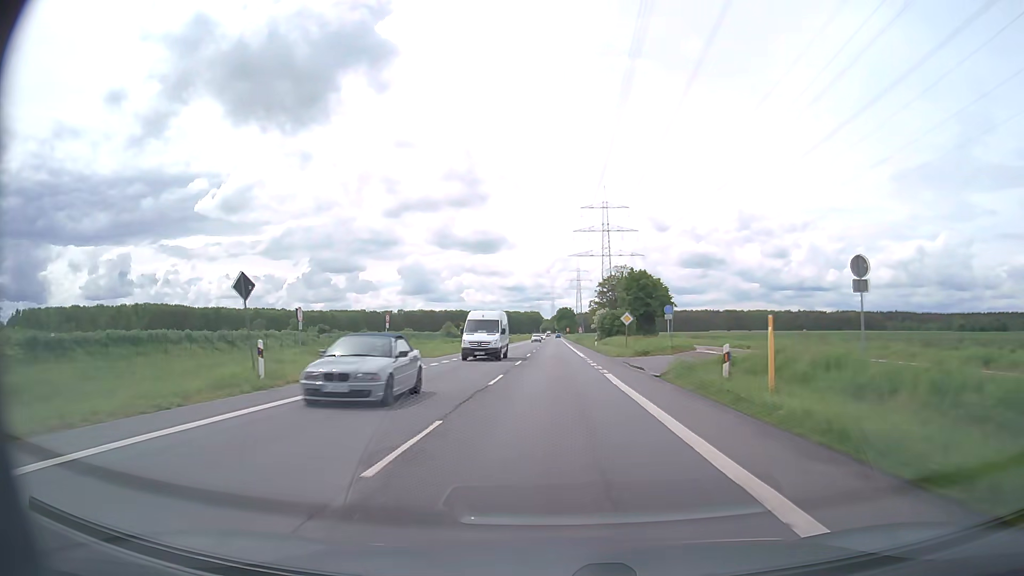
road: secondary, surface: asphalt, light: Day
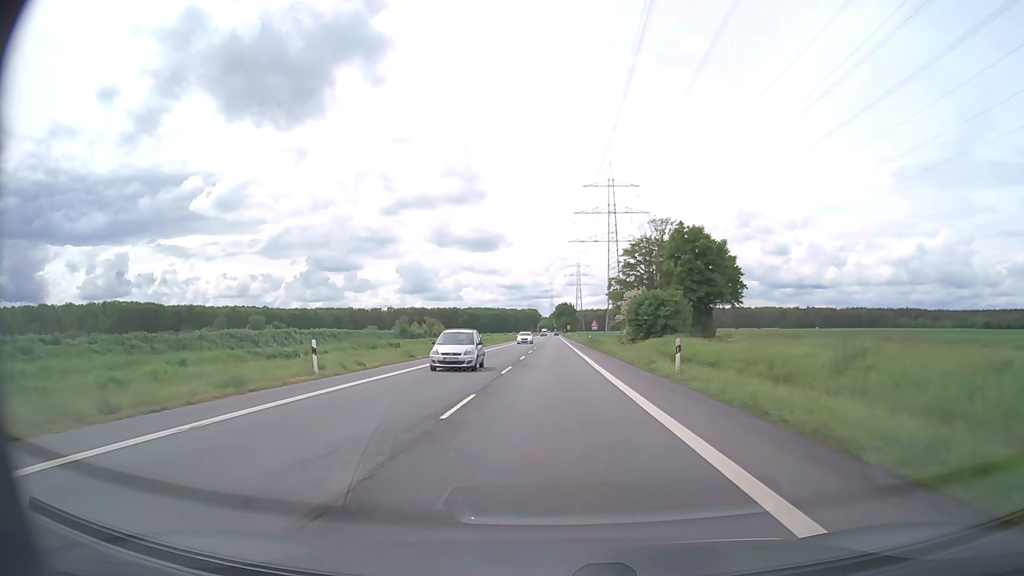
(+0.1, +43.7) m; 0°
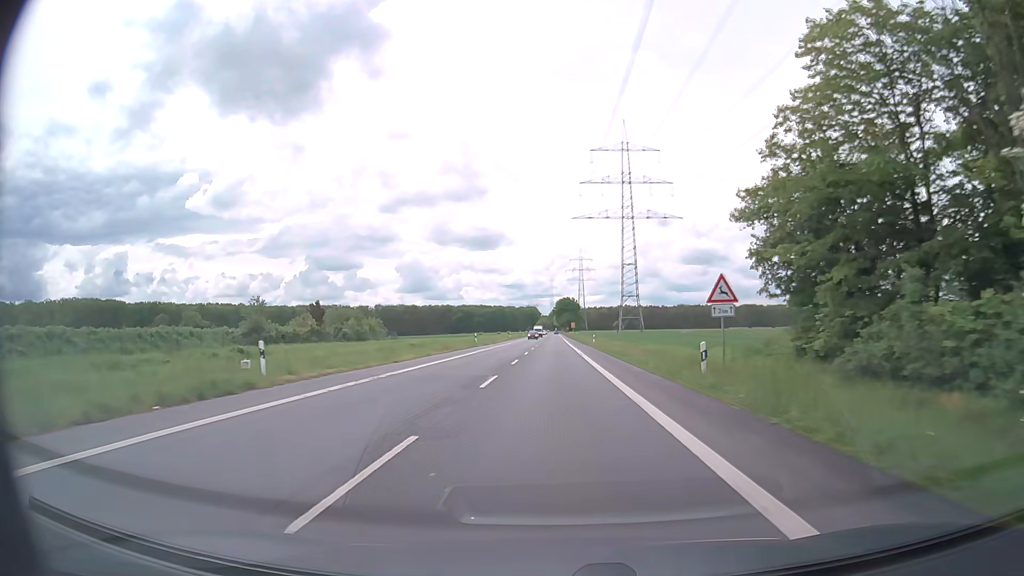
(+0.1, +54.6) m; 0°
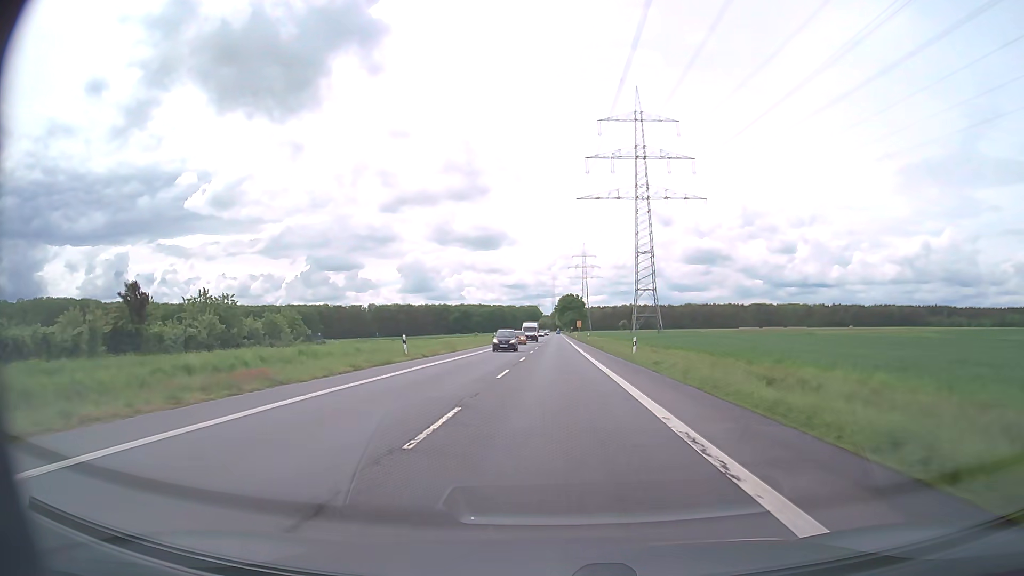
(0.0, +32.7) m; 0°
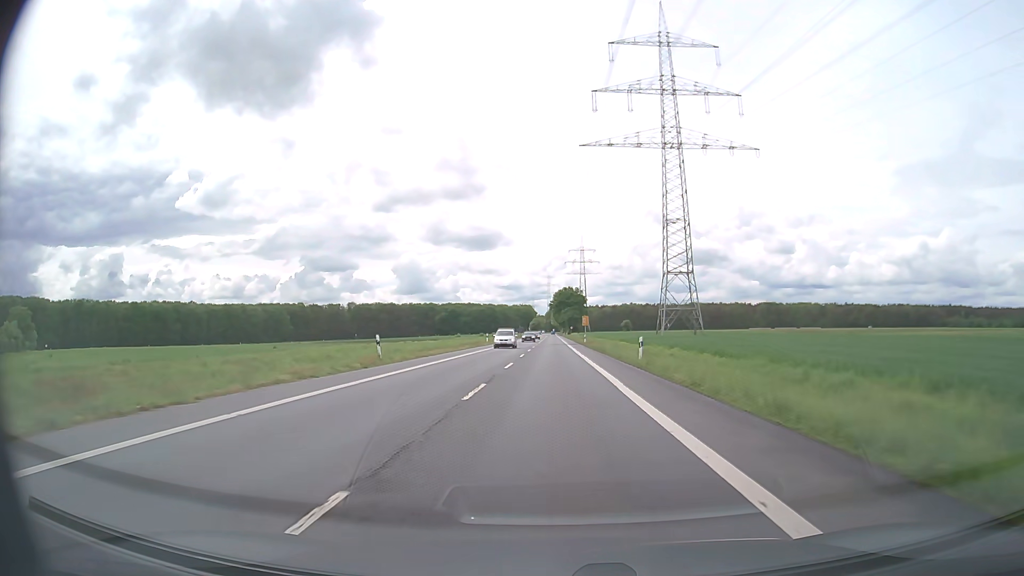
(+0.1, +54.5) m; 0°
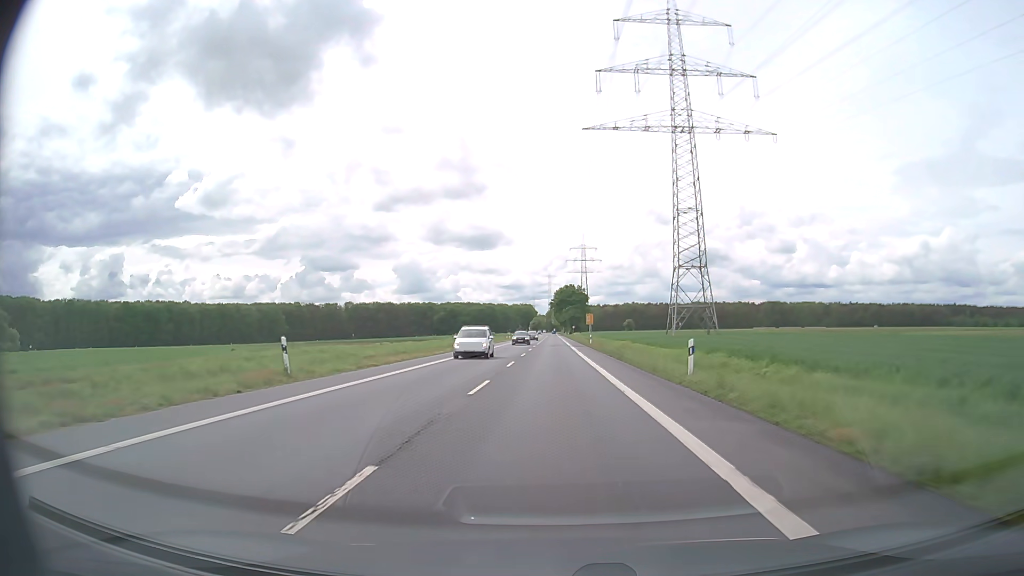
(0.0, +10.9) m; 0°
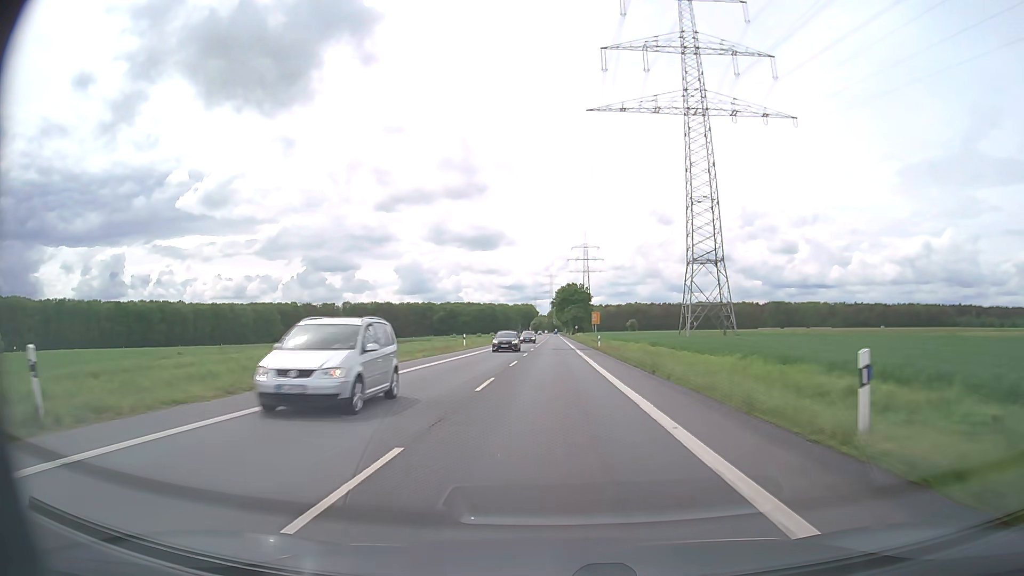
(0.0, +10.9) m; 0°
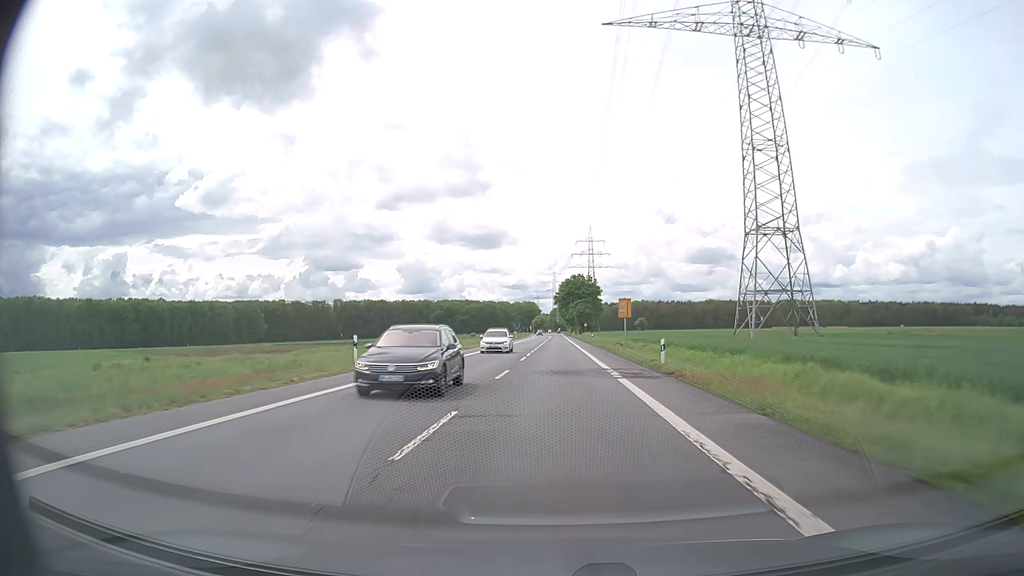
(-0.1, +32.8) m; 0°
(0, +10) (0, +20) (0, +30) (0, +40) (0, +50) (0, +60) (0, +70) (0, +80) (0, +90) (0, +100) m
